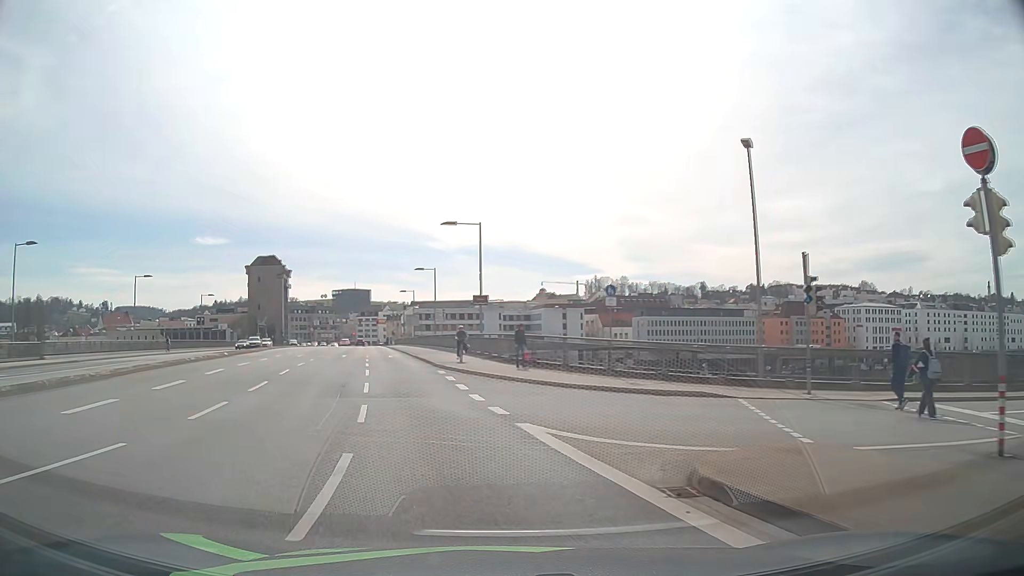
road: primary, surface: asphalt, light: Day
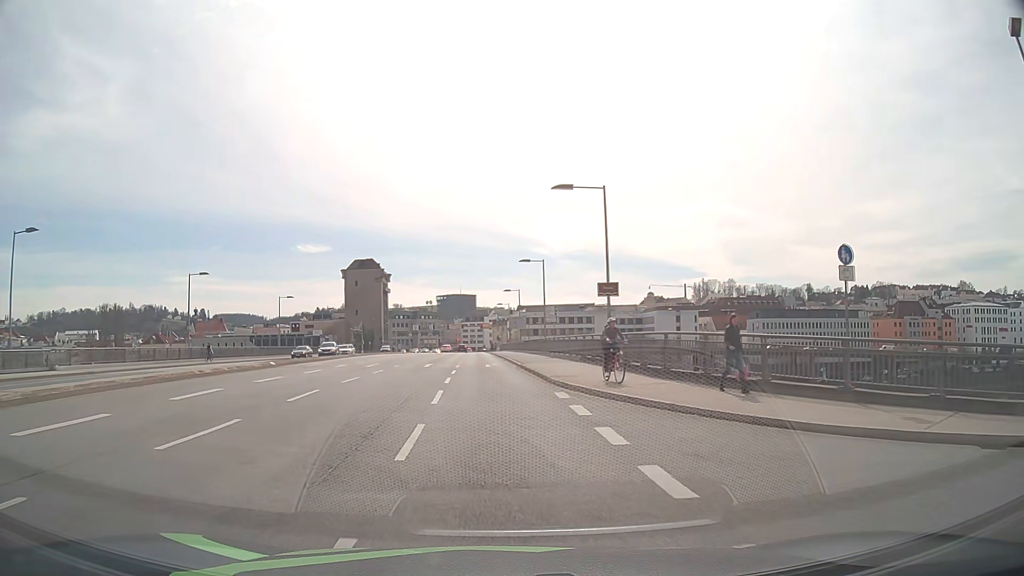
(-1.1, +10.2) m; -10°
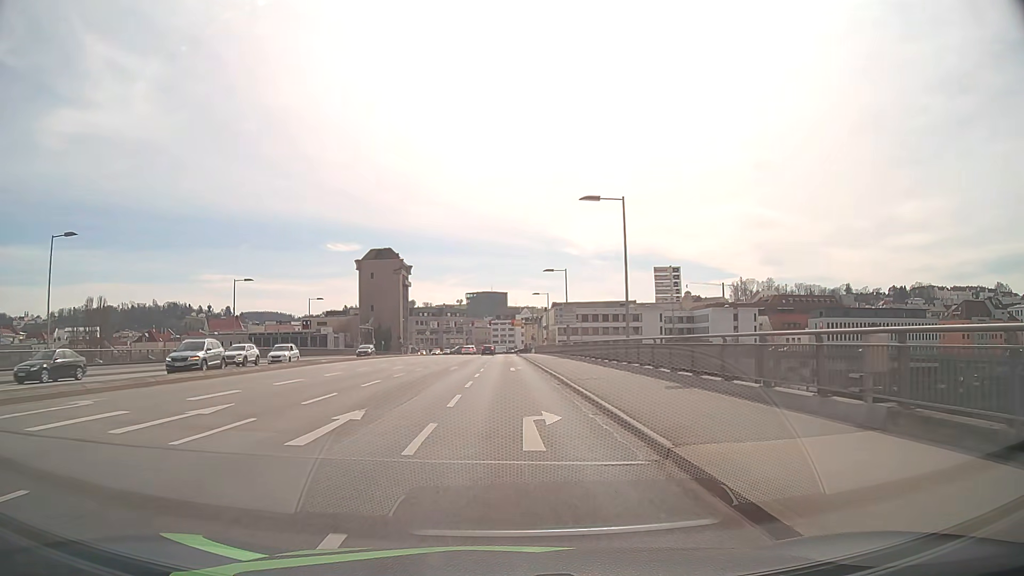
(-0.8, +24.8) m; -3°
(0, +10) (0, +20) (0, +30) (0, +40) (0, +50) (0, +60) (0, +70) (0, +80) (0, +90) (0, +100) m
